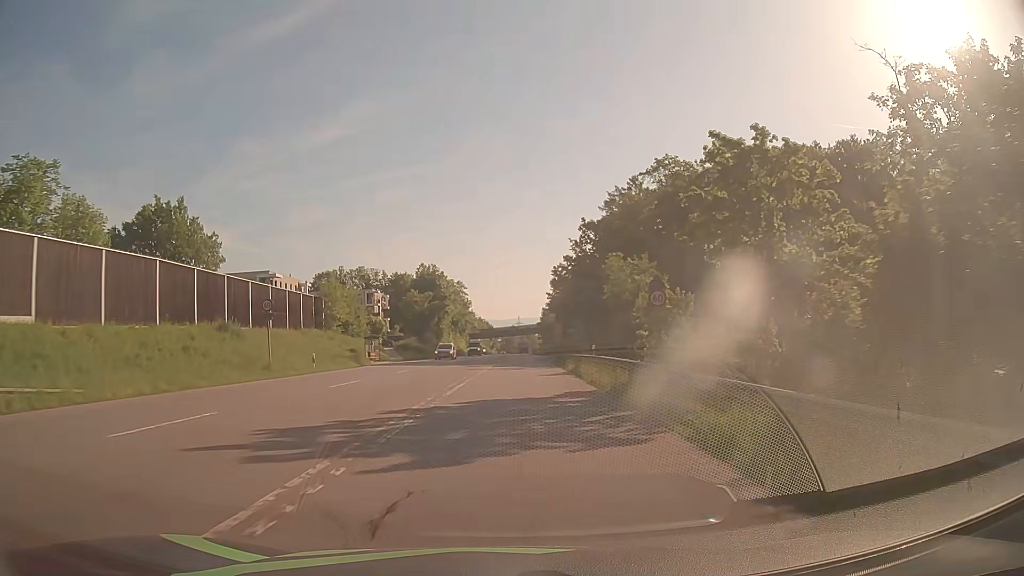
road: secondary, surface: asphalt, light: Day
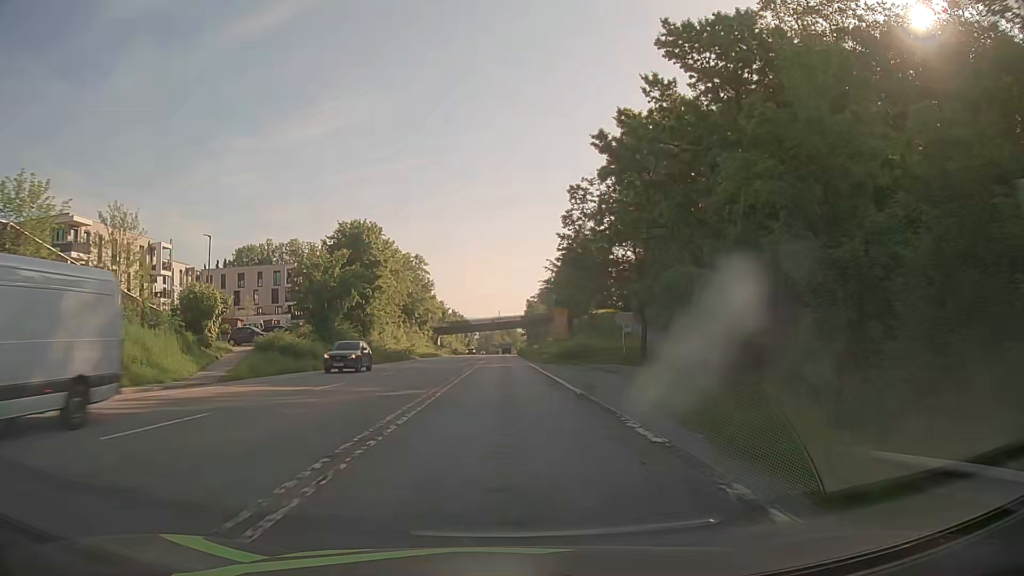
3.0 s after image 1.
(+0.8, +46.1) m; +2°
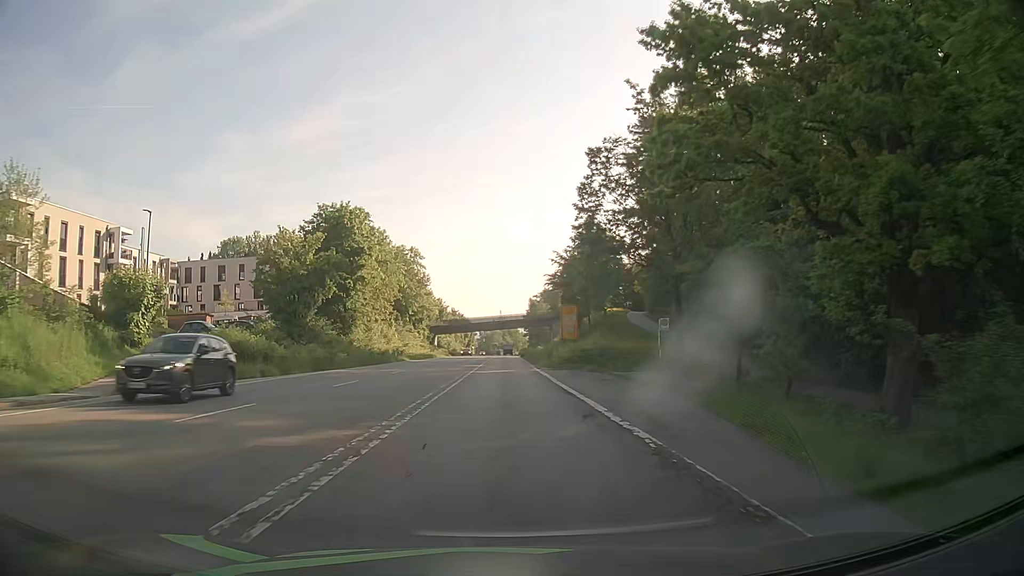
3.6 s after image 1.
(0.0, +9.2) m; 0°
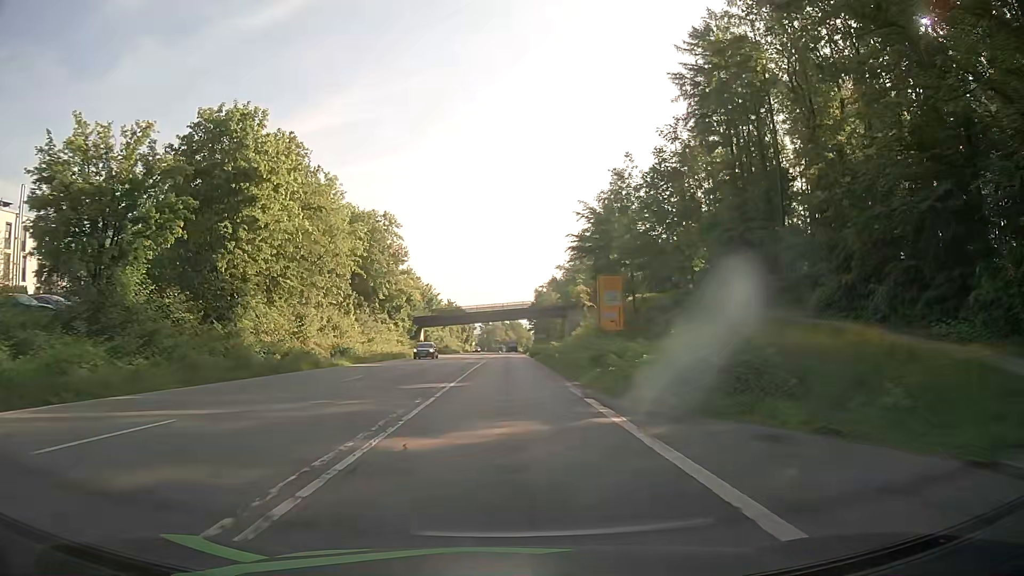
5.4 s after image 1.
(-0.1, +27.6) m; 0°
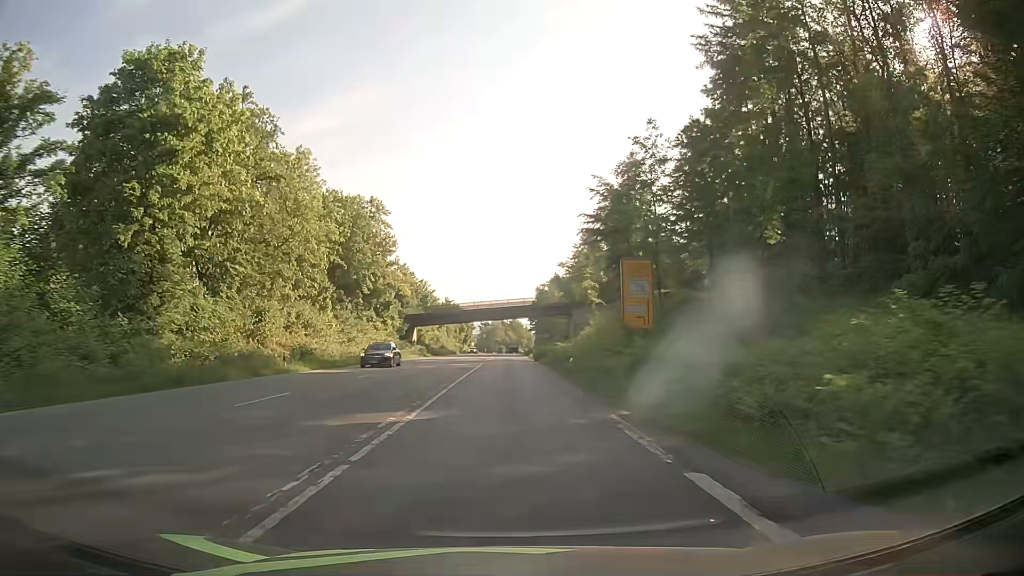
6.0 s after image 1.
(0.0, +9.2) m; 0°
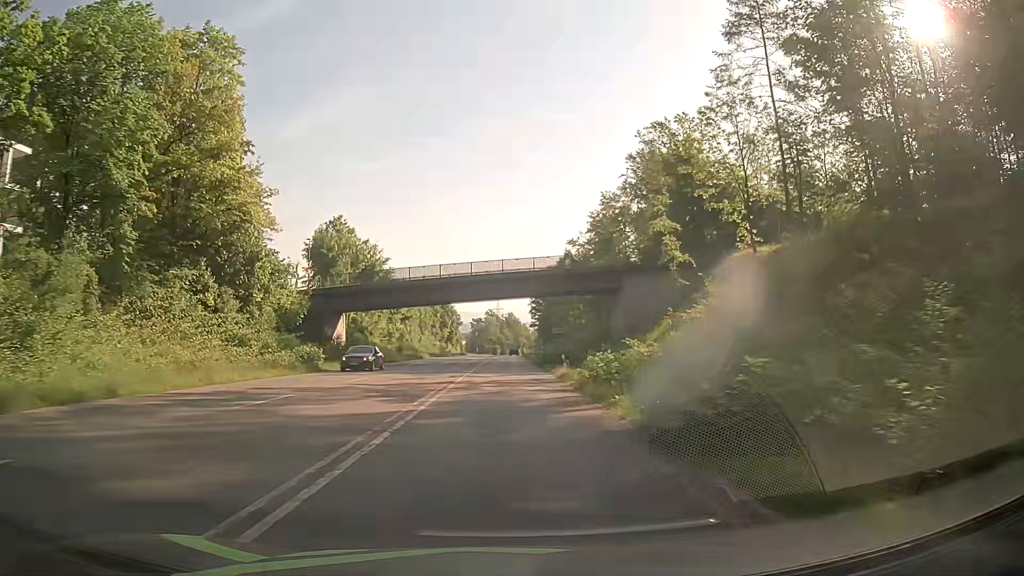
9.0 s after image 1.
(+0.3, +45.8) m; 0°
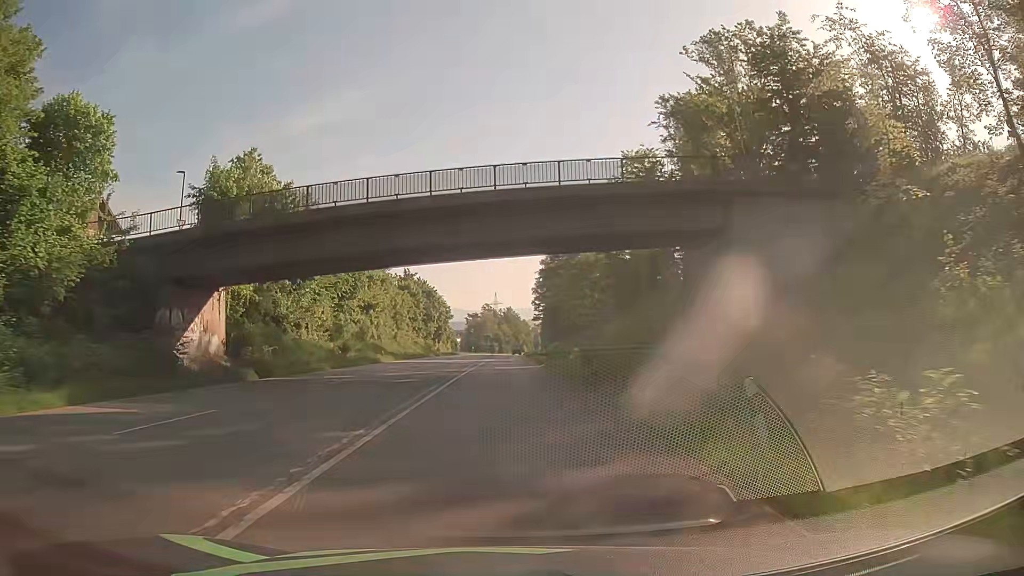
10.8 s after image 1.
(+0.2, +27.6) m; 0°
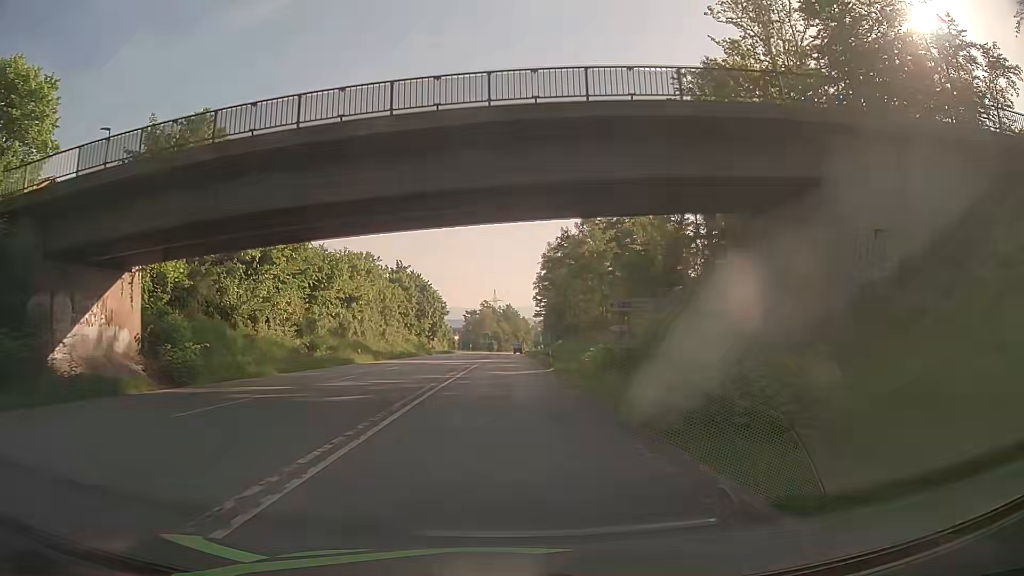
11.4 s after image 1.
(0.0, +9.2) m; +1°
(0, +10) (0, +20) (0, +30) (0, +40) (0, +50) (0, +60) (0, +70) (0, +80) (0, +90) (0, +100) m
